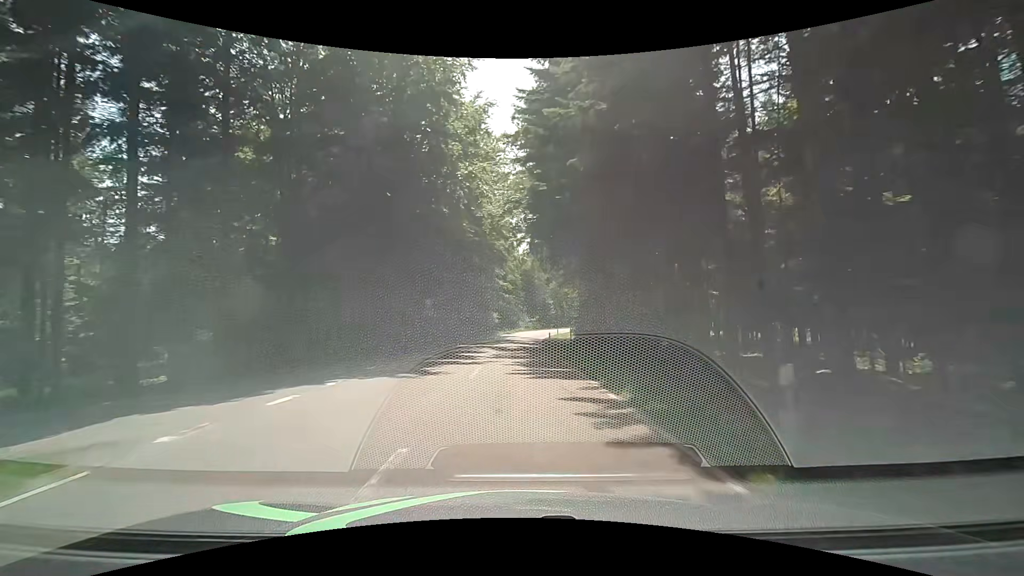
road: tertiary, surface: asphalt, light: Day
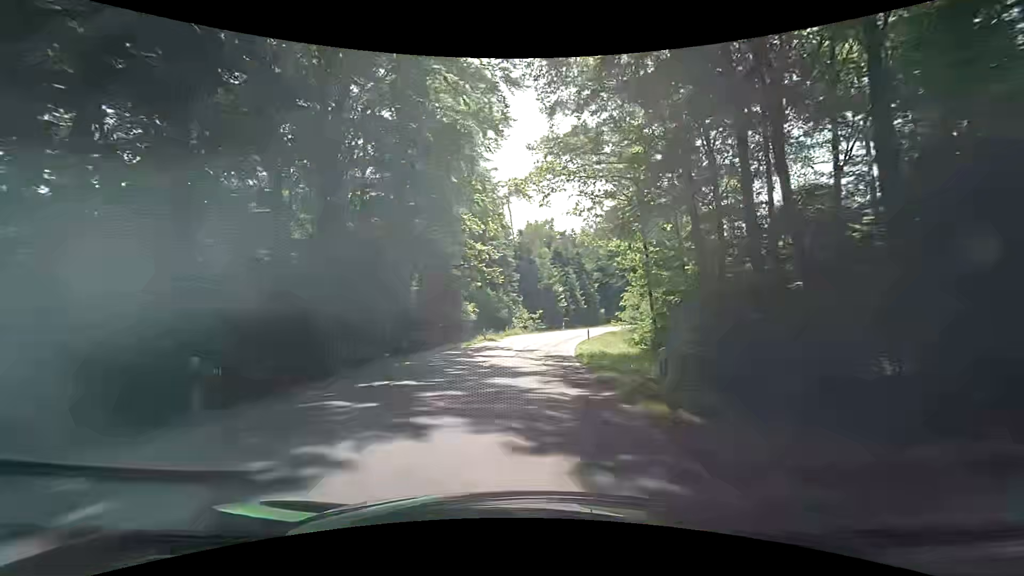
(+0.3, +35.6) m; +1°
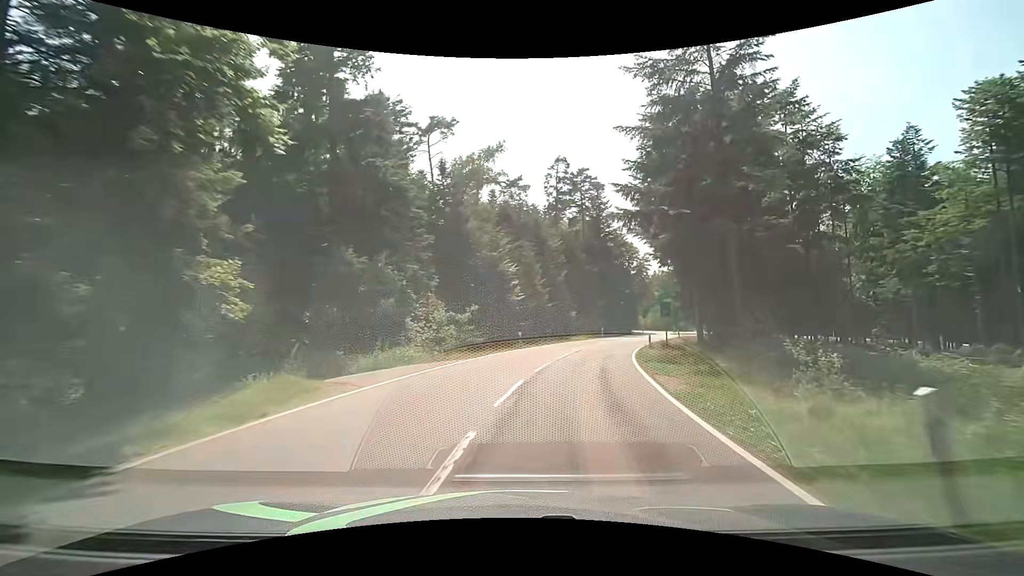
(+0.9, +33.4) m; +6°
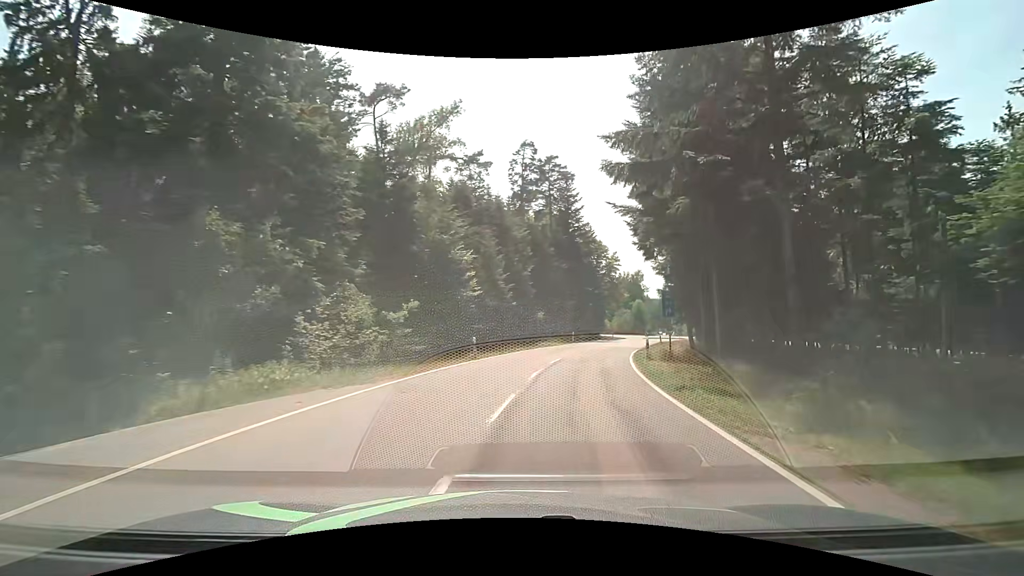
(+0.3, +7.9) m; +4°
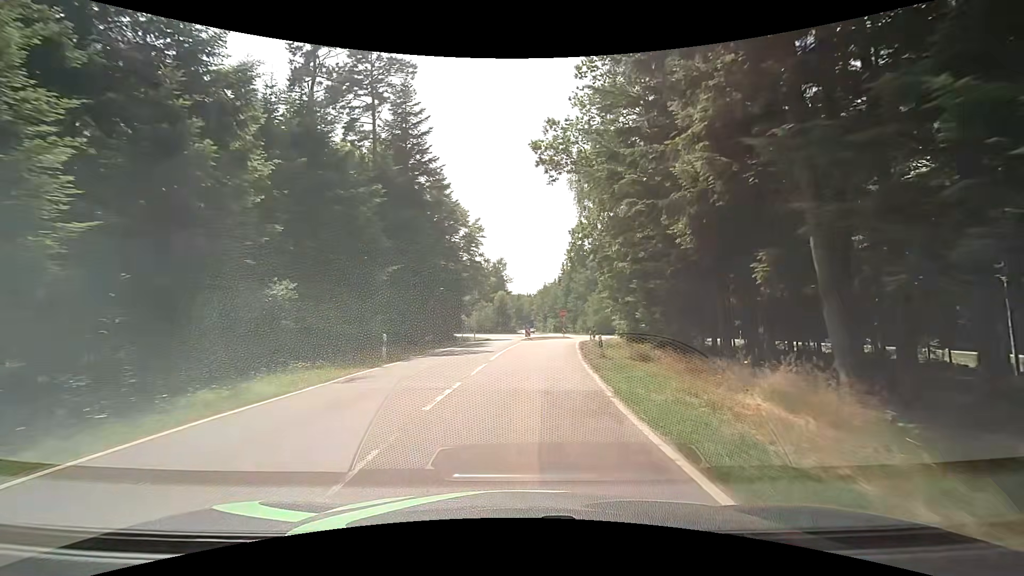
(+4.6, +28.7) m; +16°
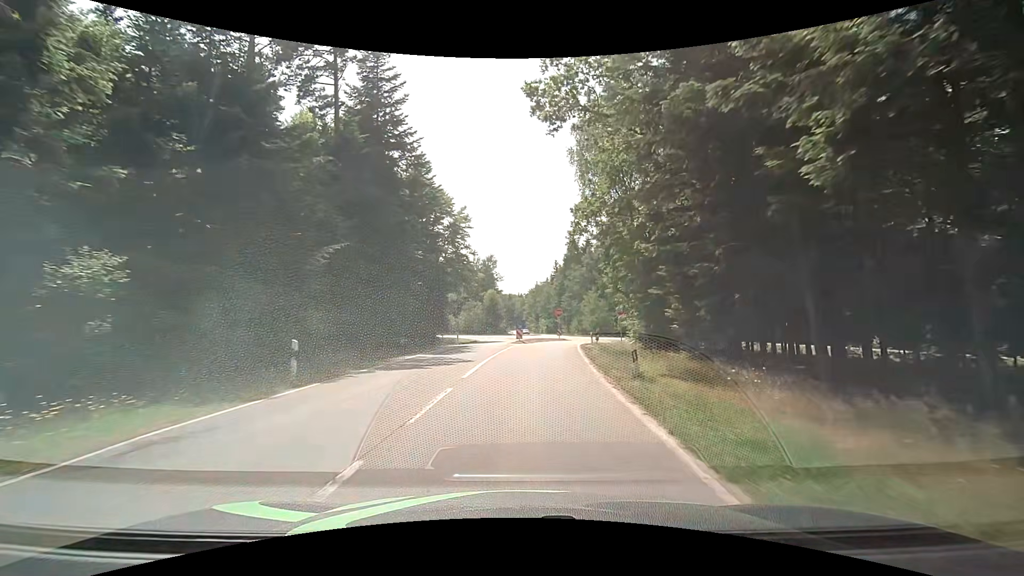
(+0.1, +6.7) m; 0°
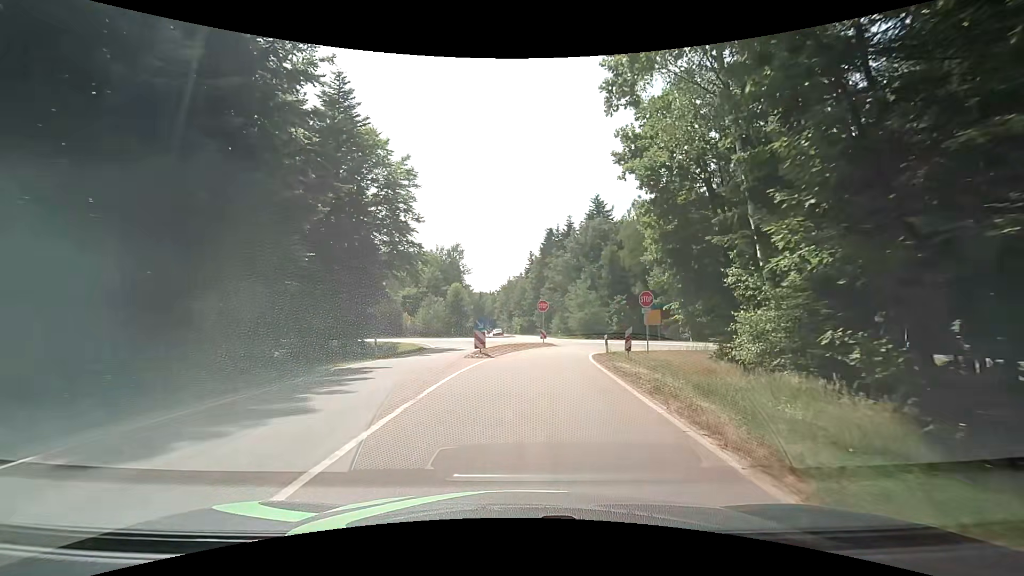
(+0.8, +17.8) m; +4°
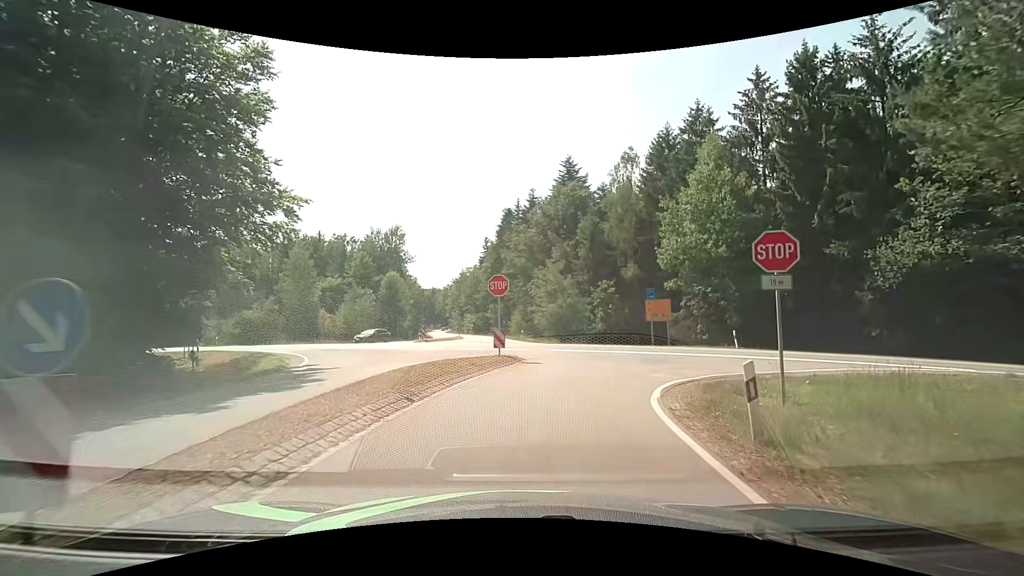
(+1.0, +18.4) m; +5°
